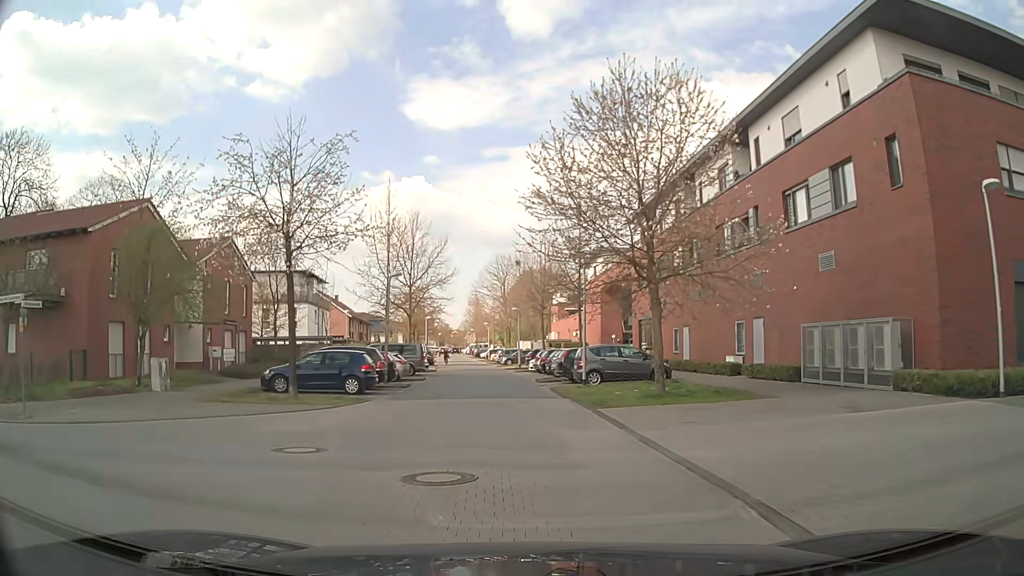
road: residential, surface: asphalt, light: Day
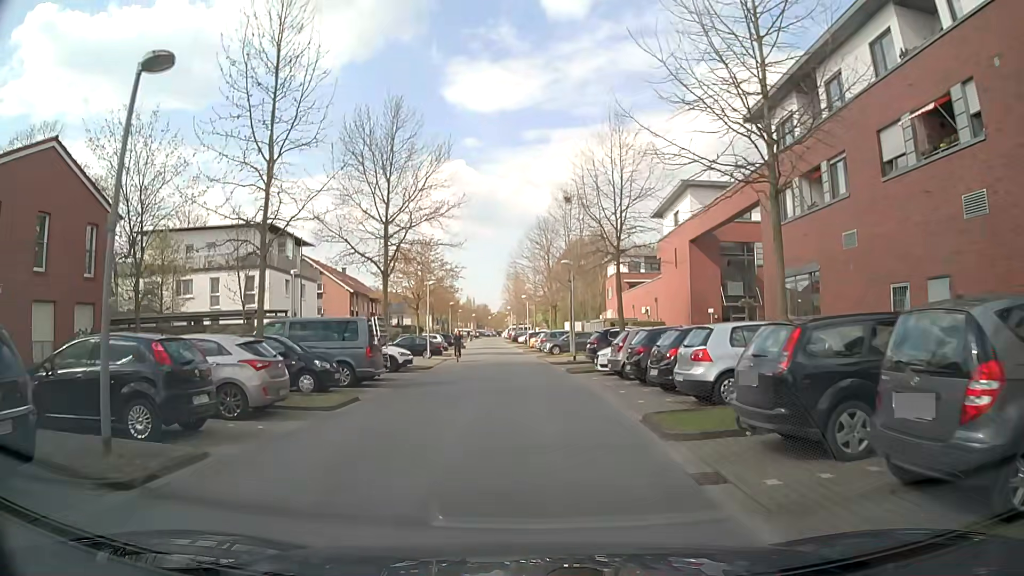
(-0.7, +21.9) m; -3°
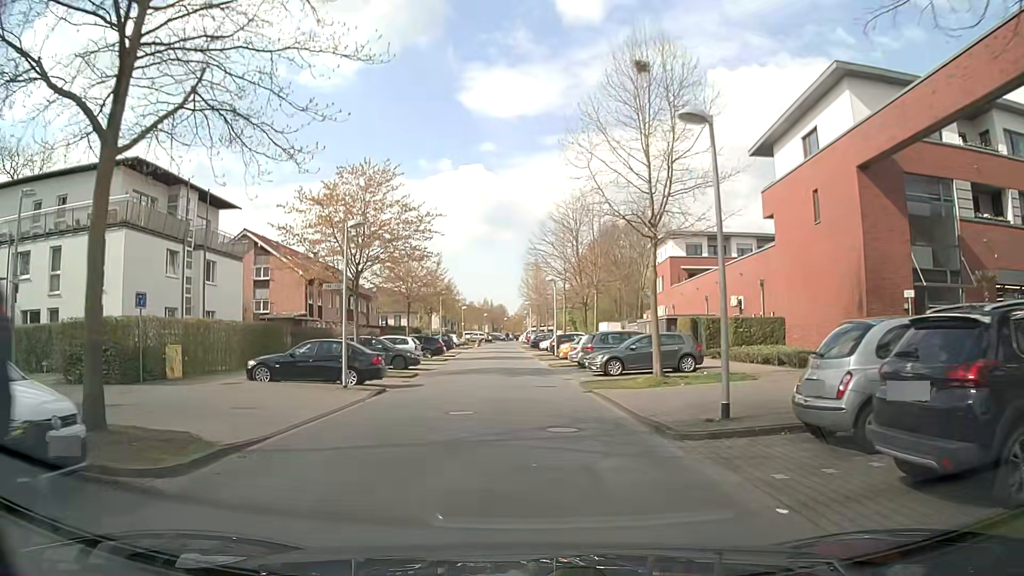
(-0.9, +22.5) m; -3°
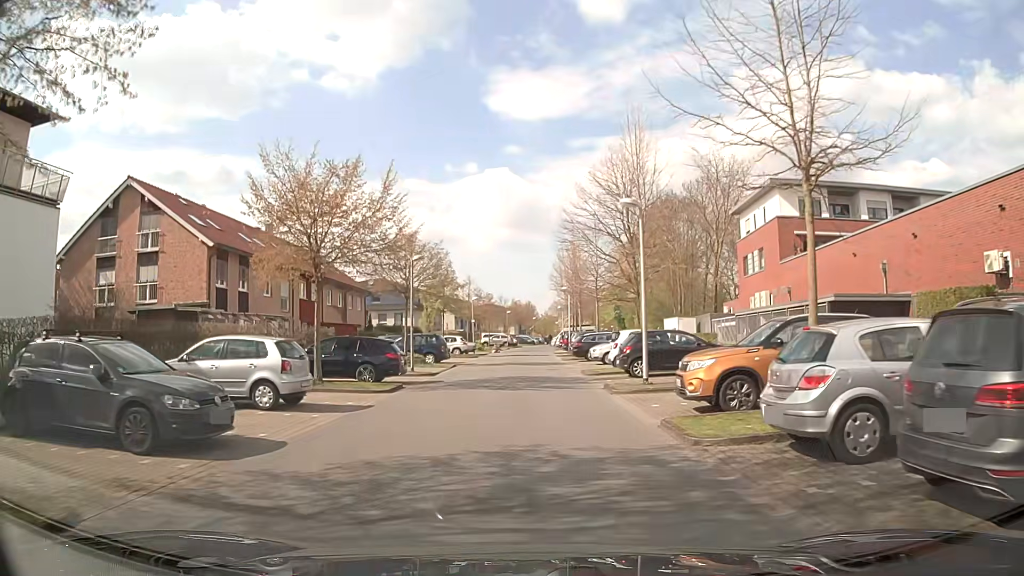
(-0.3, +22.8) m; -2°
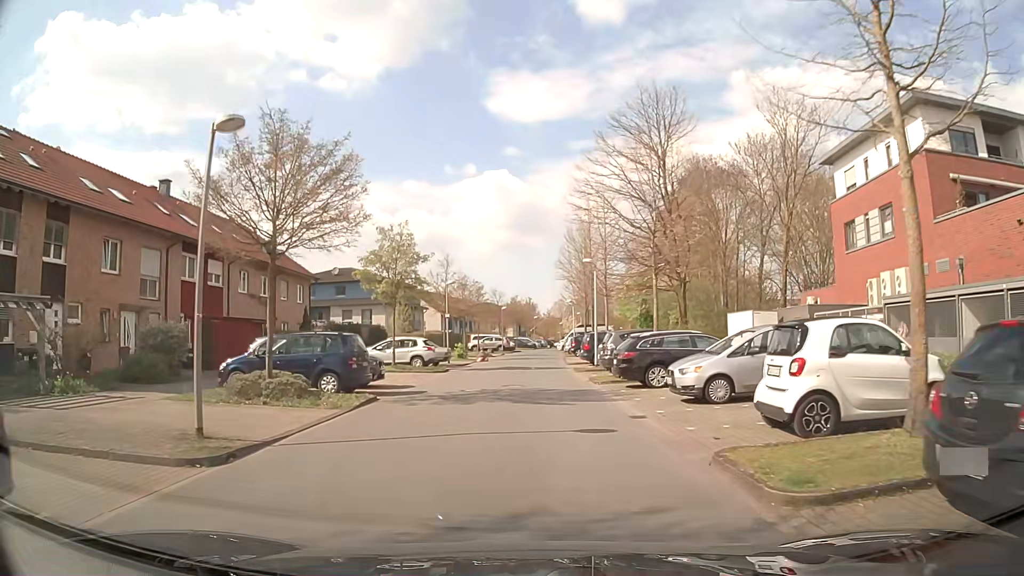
(-0.1, +18.1) m; 0°
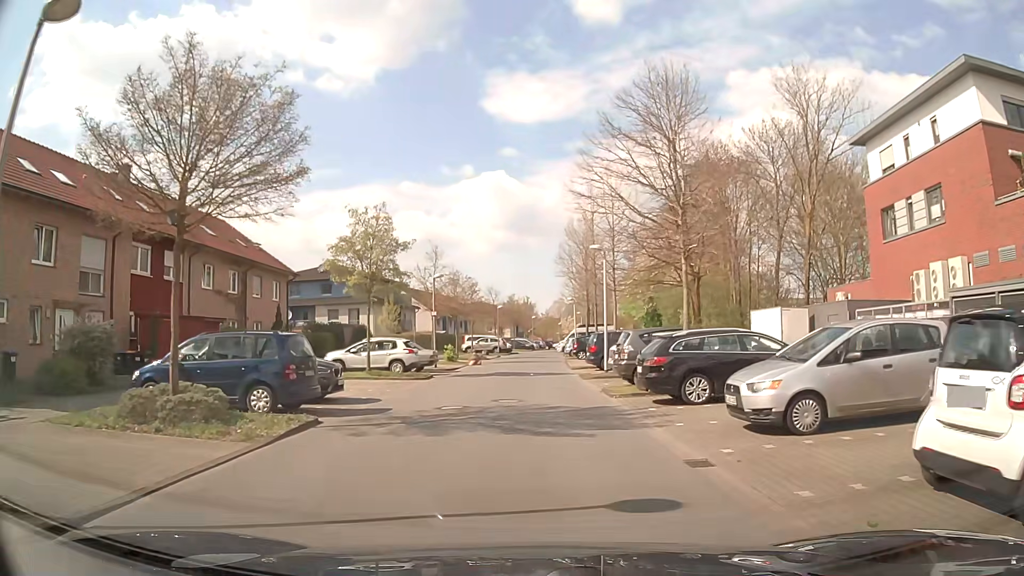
(0.0, +4.5) m; 0°
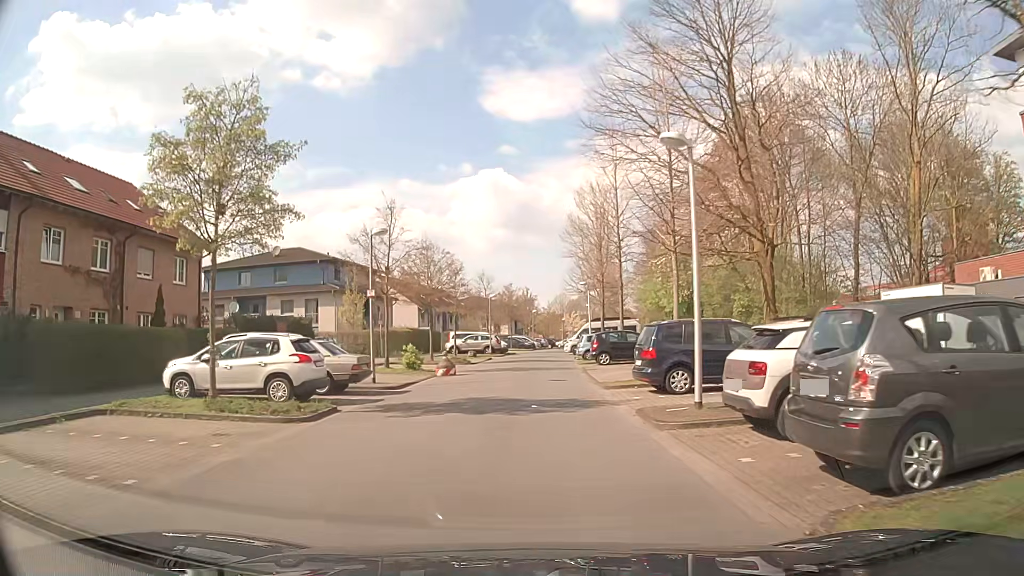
(-0.1, +13.5) m; 0°
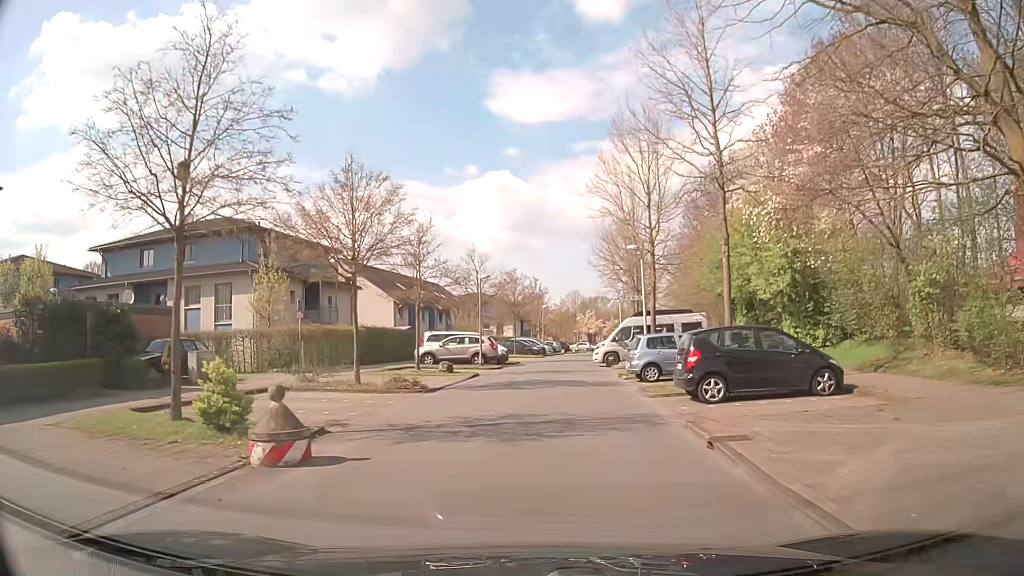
(-0.1, +18.0) m; -1°
(0, +10) (0, +20) (+1, +30) (+2, +40) (+3, +50) (+5, +60) (+7, +69) (+9, +79) (+10, +89) (+12, +99) m
